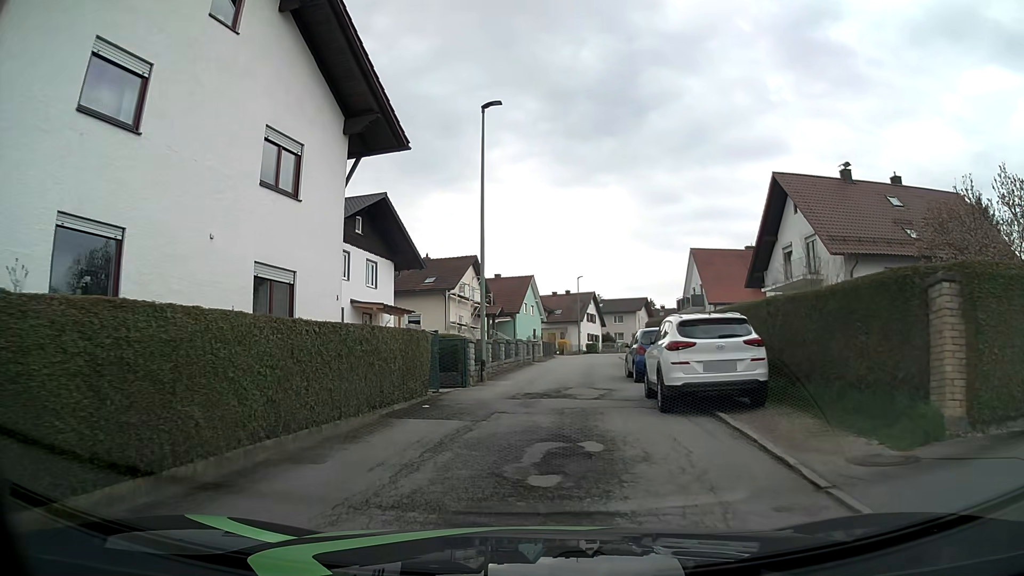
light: Day
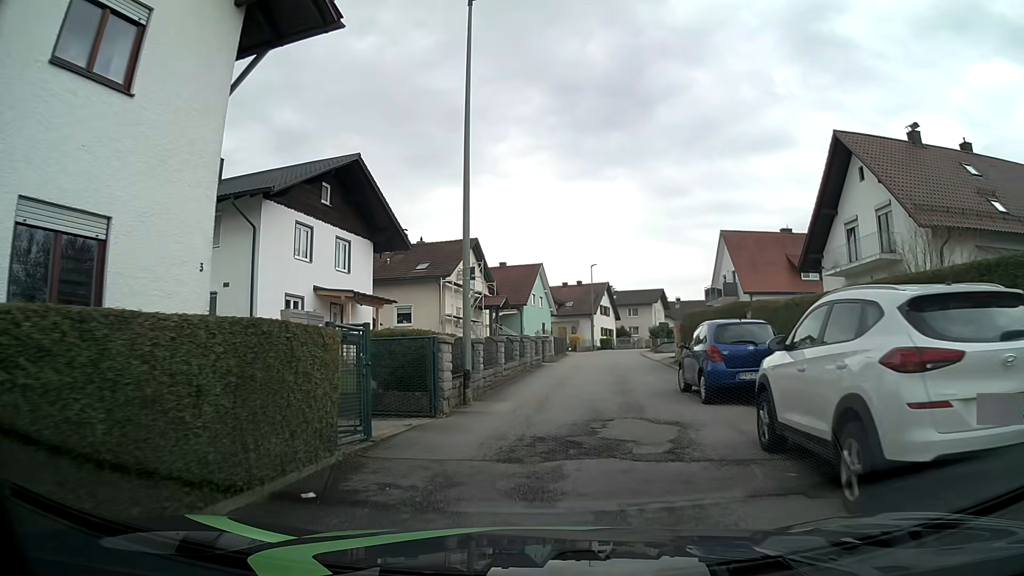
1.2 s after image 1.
(0.0, +7.0) m; -1°
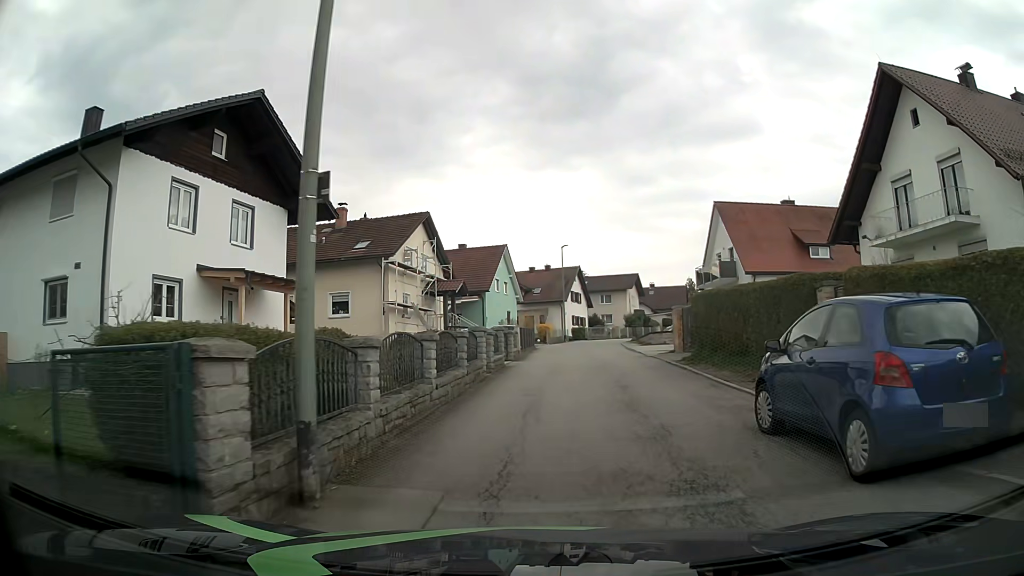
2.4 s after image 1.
(+0.2, +7.3) m; +5°
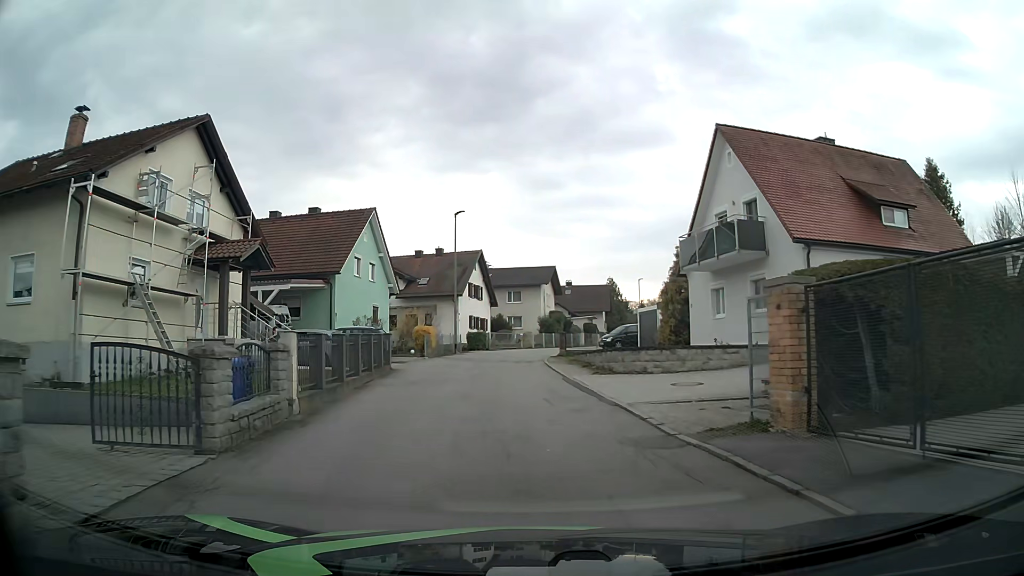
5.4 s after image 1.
(+0.7, +18.9) m; +7°
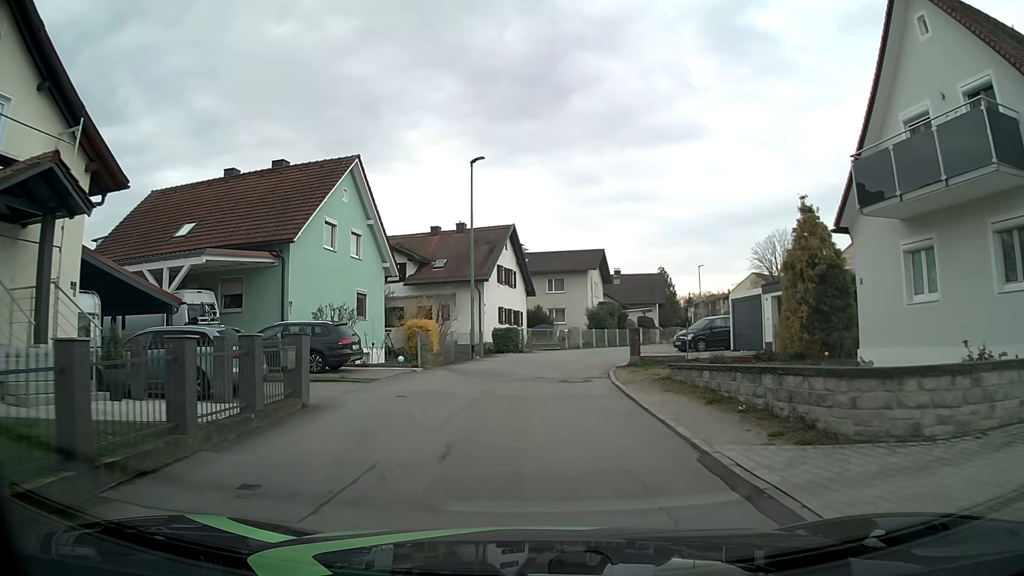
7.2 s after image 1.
(-0.4, +12.0) m; -3°
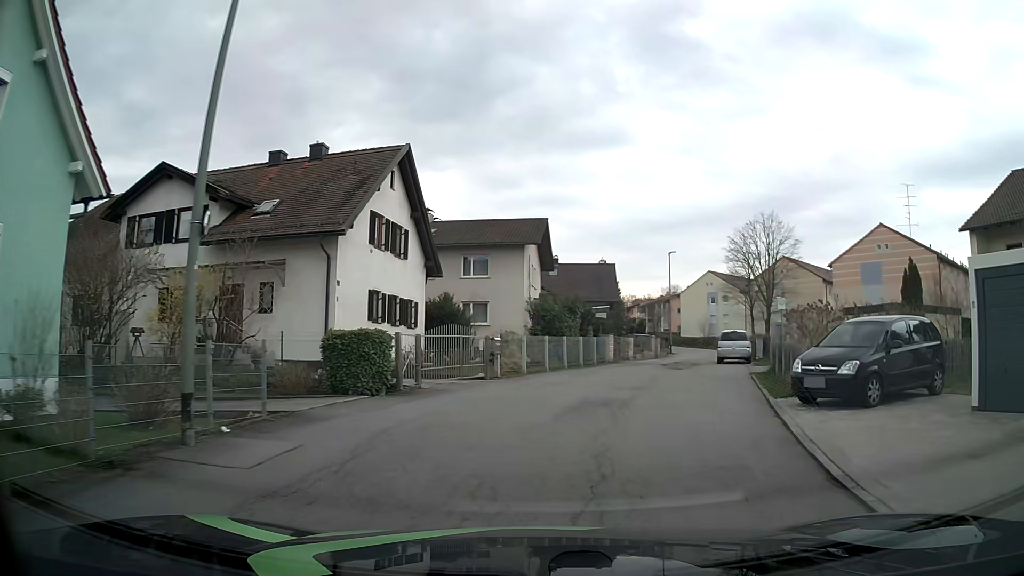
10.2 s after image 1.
(-0.1, +20.2) m; +6°
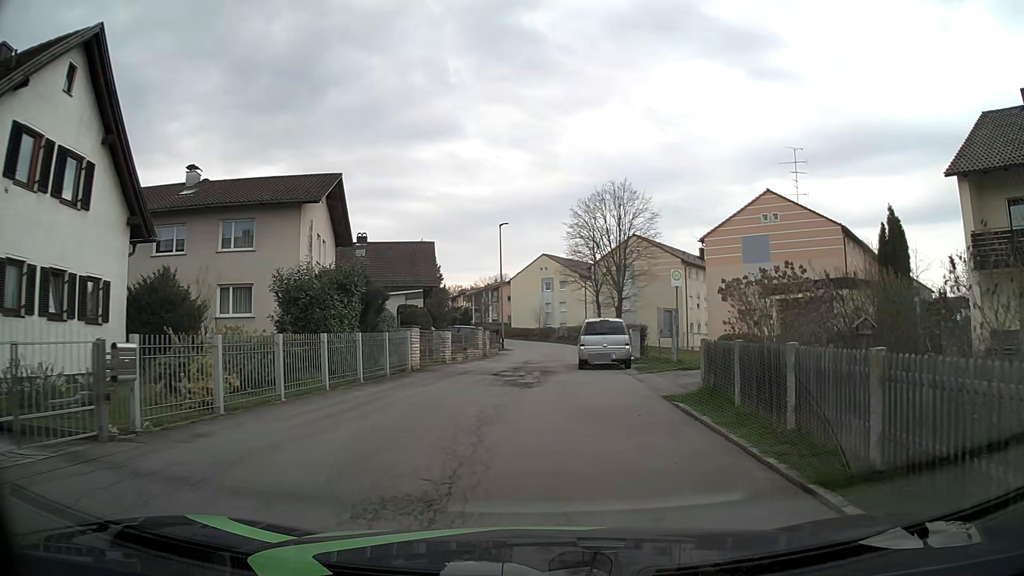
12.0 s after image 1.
(+1.6, +10.9) m; +16°
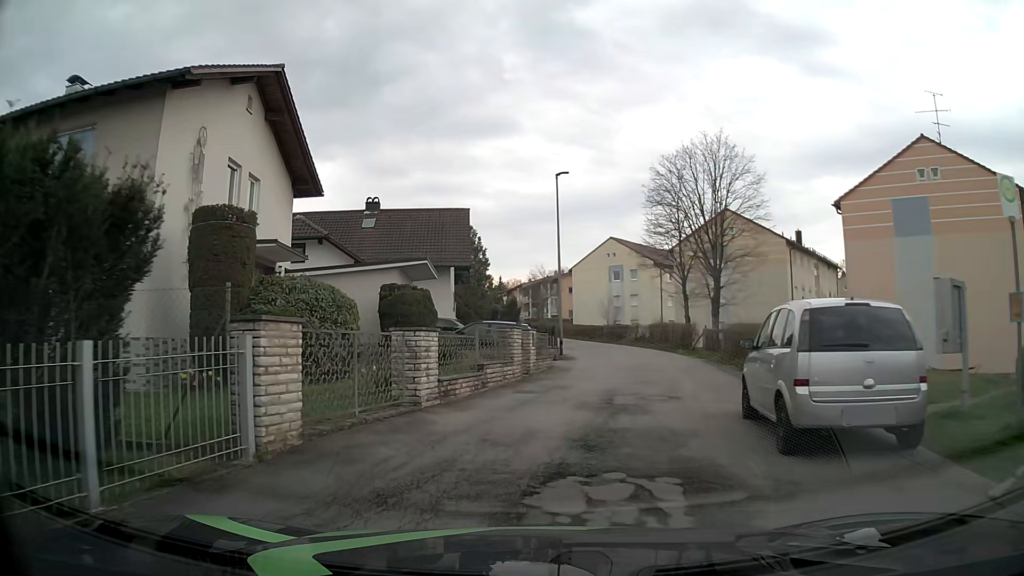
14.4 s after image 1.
(-0.4, +14.6) m; -6°
(+1, +10) (+3, +20) (+4, +30) (+4, +40) (+3, +50) (+2, +59) (0, +69) (-2, +79) (-4, +89) (-7, +98) m
